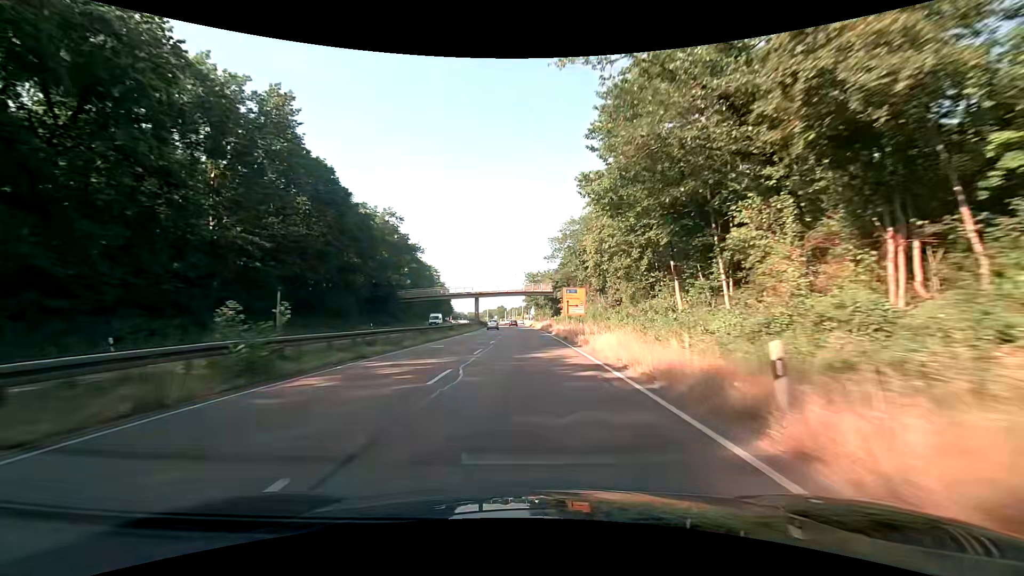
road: trunk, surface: asphalt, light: Day
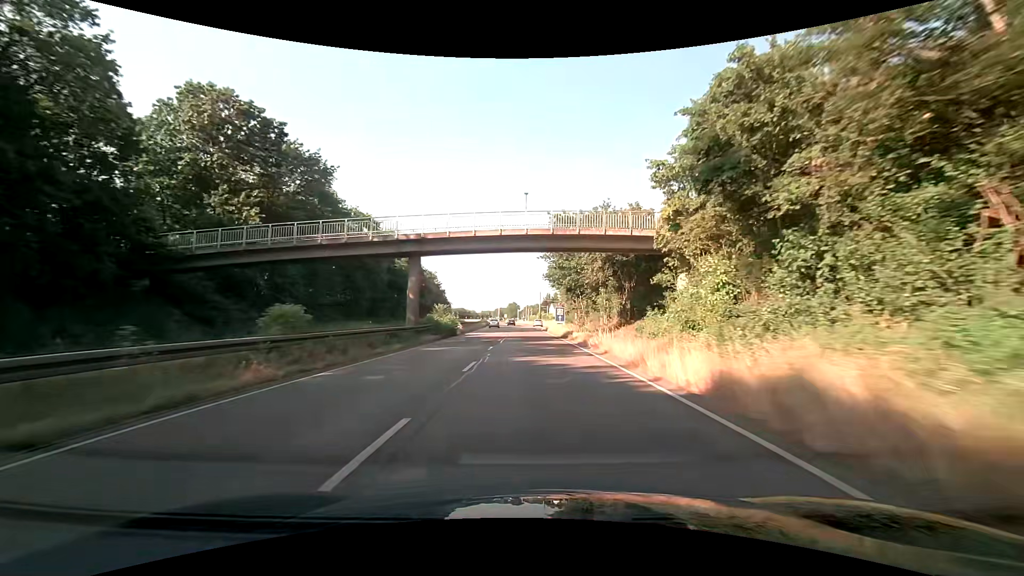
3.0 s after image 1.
(-0.8, +60.5) m; -2°
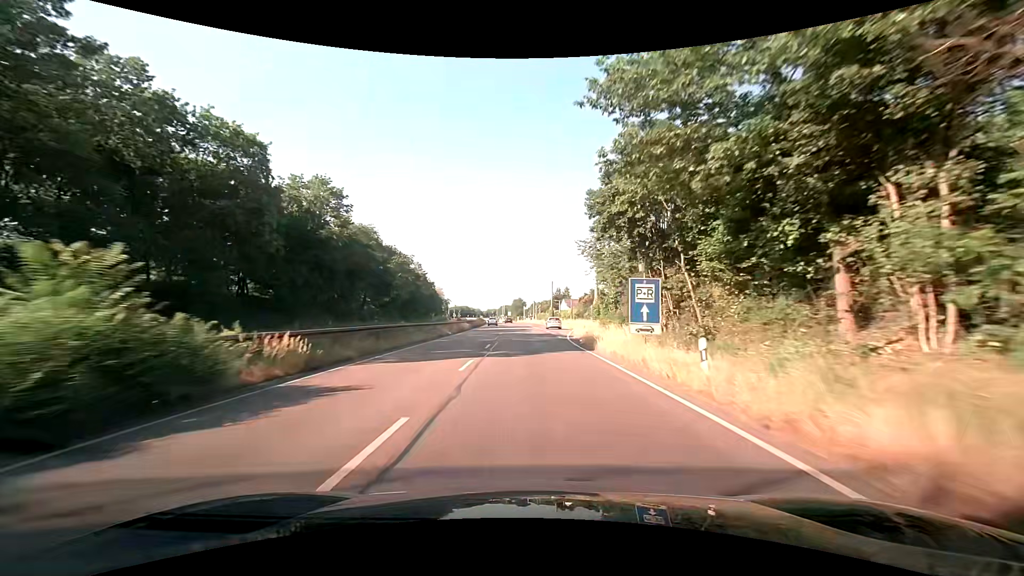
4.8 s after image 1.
(-0.2, +35.9) m; -1°
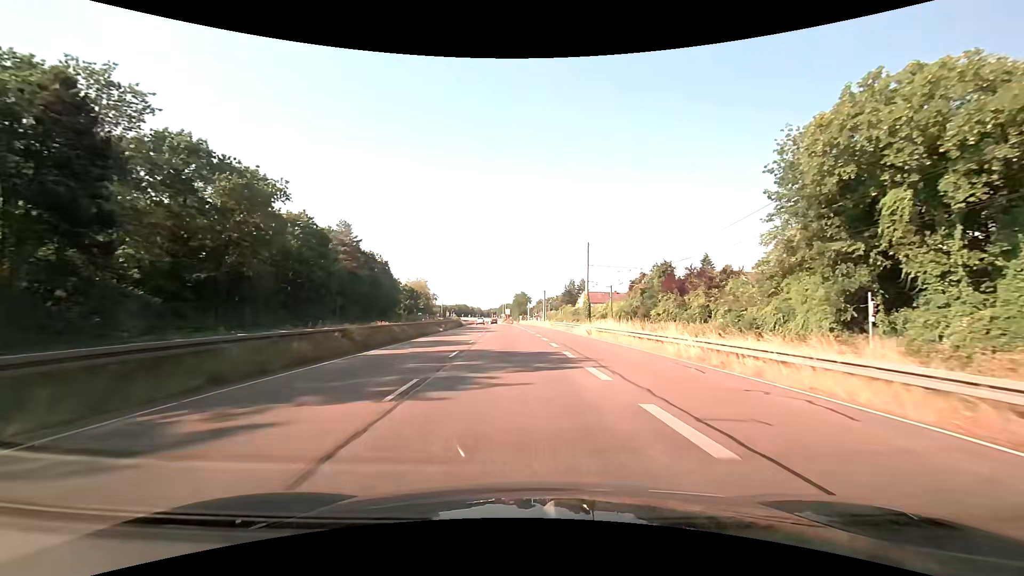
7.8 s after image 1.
(-0.6, +58.5) m; 0°
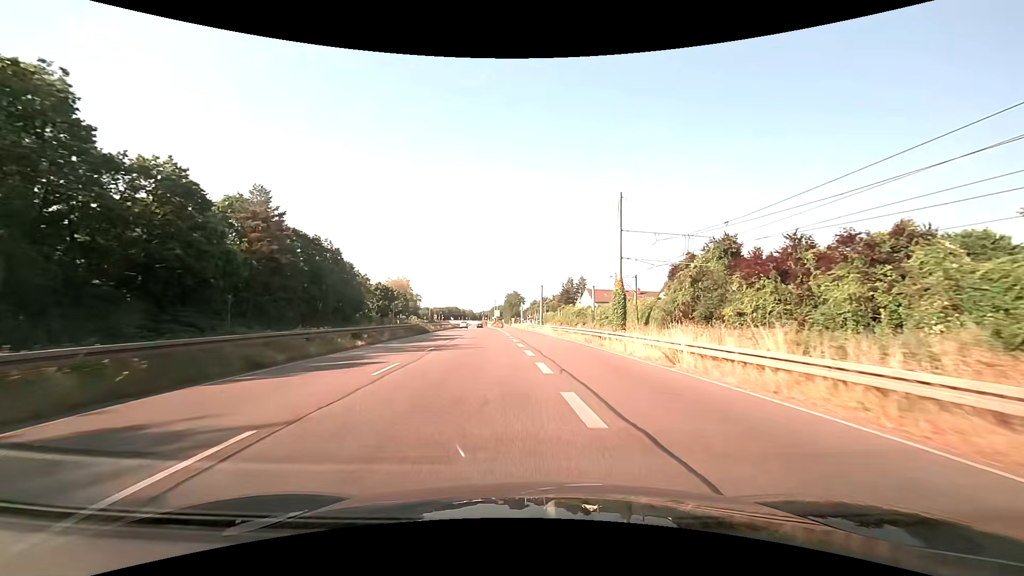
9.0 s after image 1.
(+0.1, +22.8) m; 0°
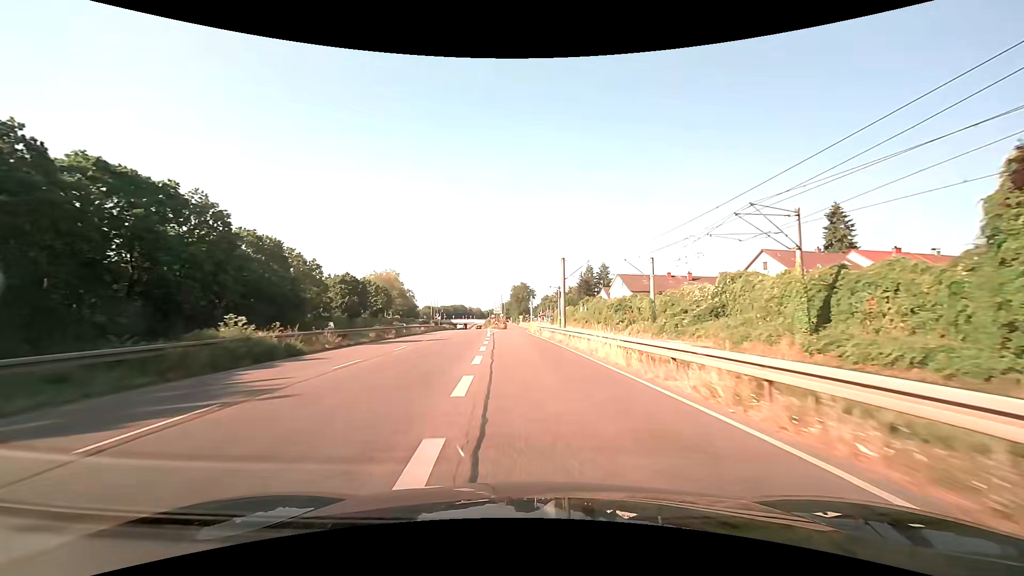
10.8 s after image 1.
(0.0, +33.3) m; -1°
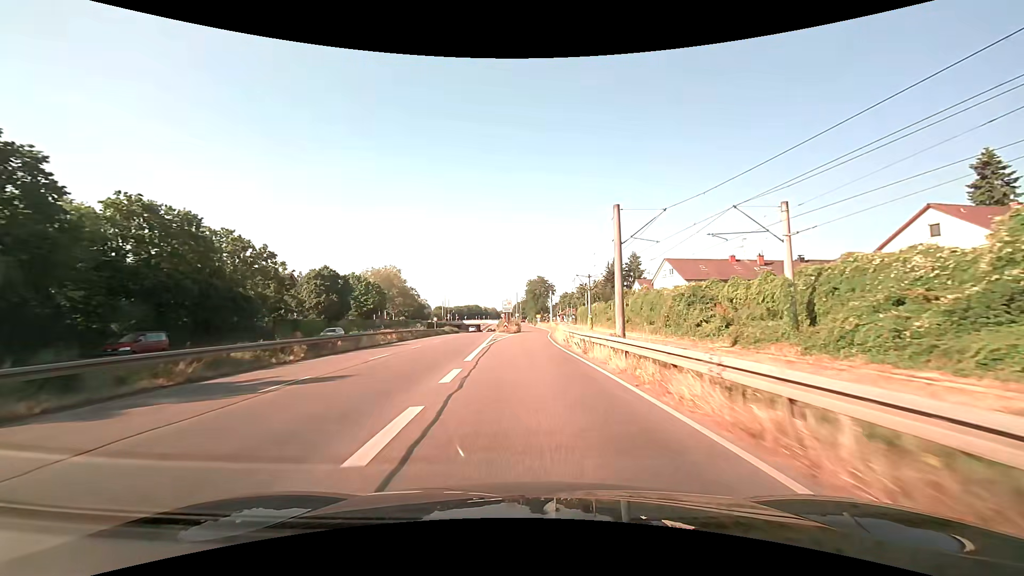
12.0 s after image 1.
(-0.3, +21.7) m; -2°
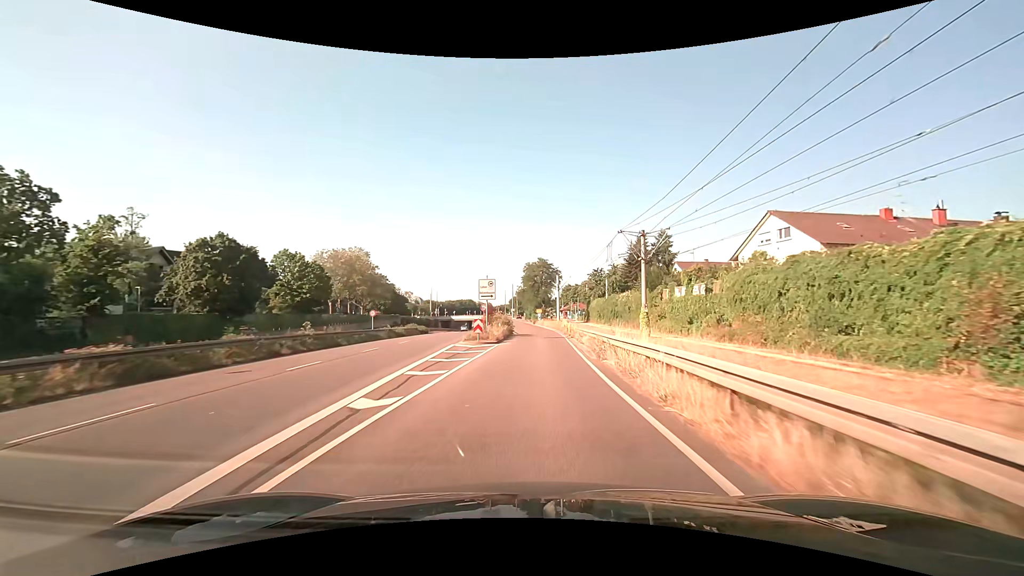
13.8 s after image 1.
(-0.1, +31.2) m; 0°
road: trunk_link
(0, +10) (0, +20) (+1, +30) (+1, +40) (+2, +50) (+2, +60) (+1, +70) (+1, +80) (0, +90) (-1, +100) m
